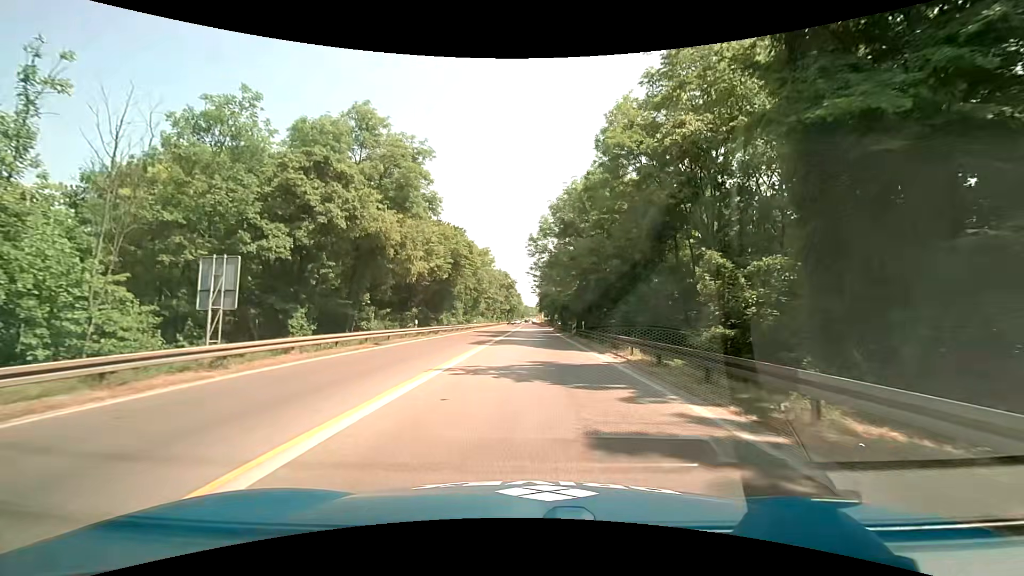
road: trunk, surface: asphalt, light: Day
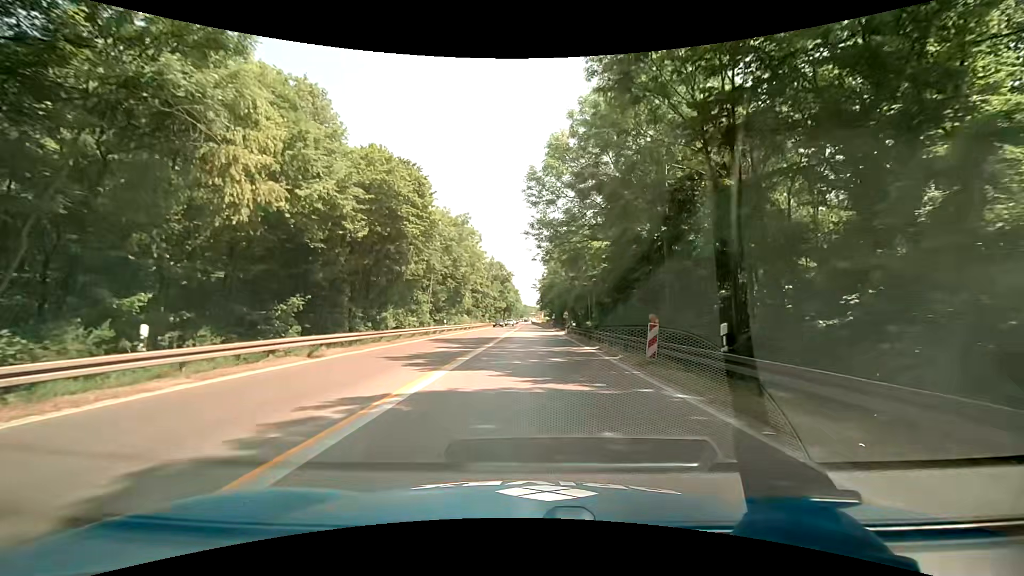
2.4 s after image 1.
(+0.2, +26.1) m; 0°
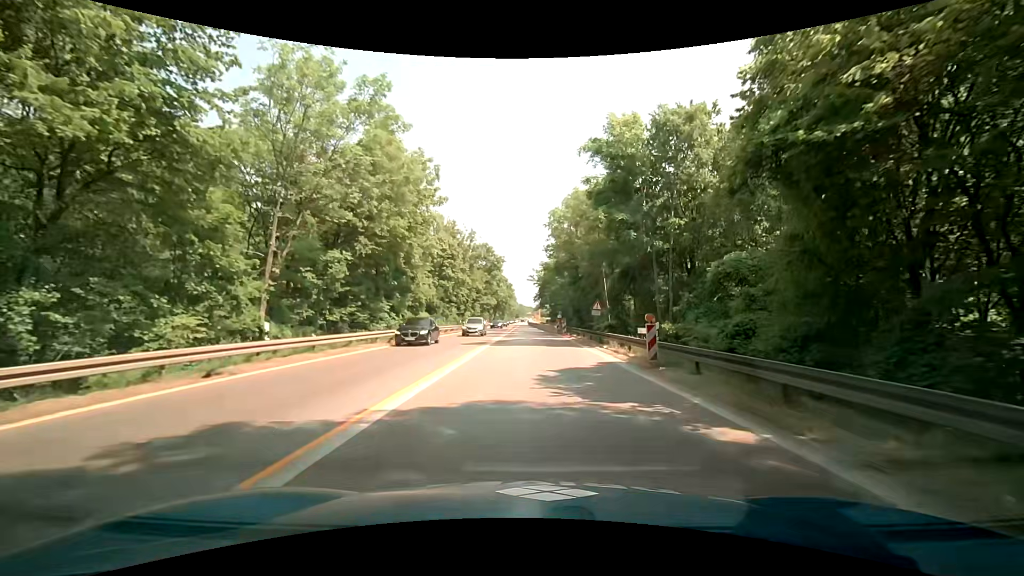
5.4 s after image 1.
(+0.5, +32.8) m; +1°
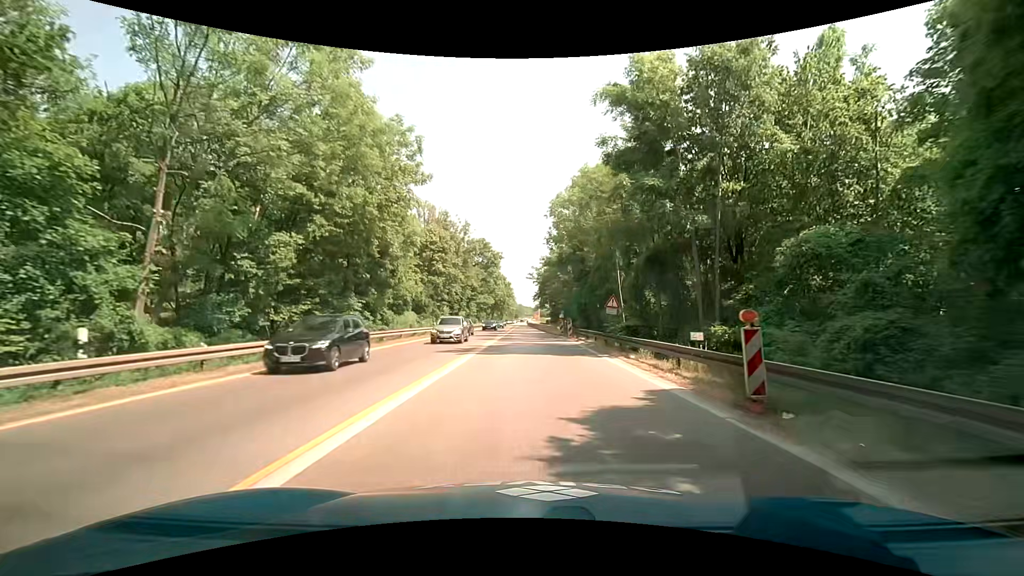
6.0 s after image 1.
(0.0, +6.6) m; 0°
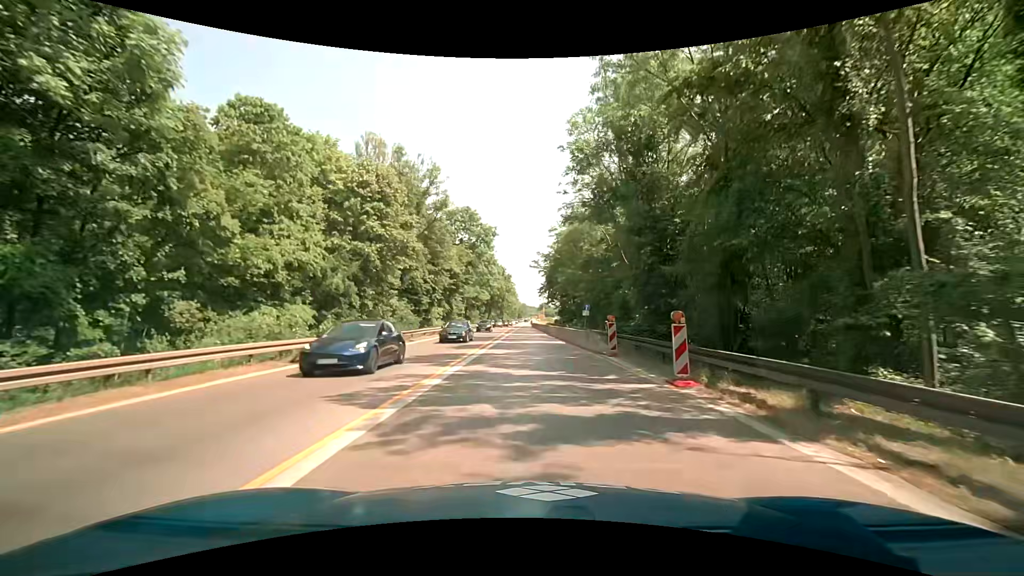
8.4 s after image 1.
(0.0, +26.2) m; -1°
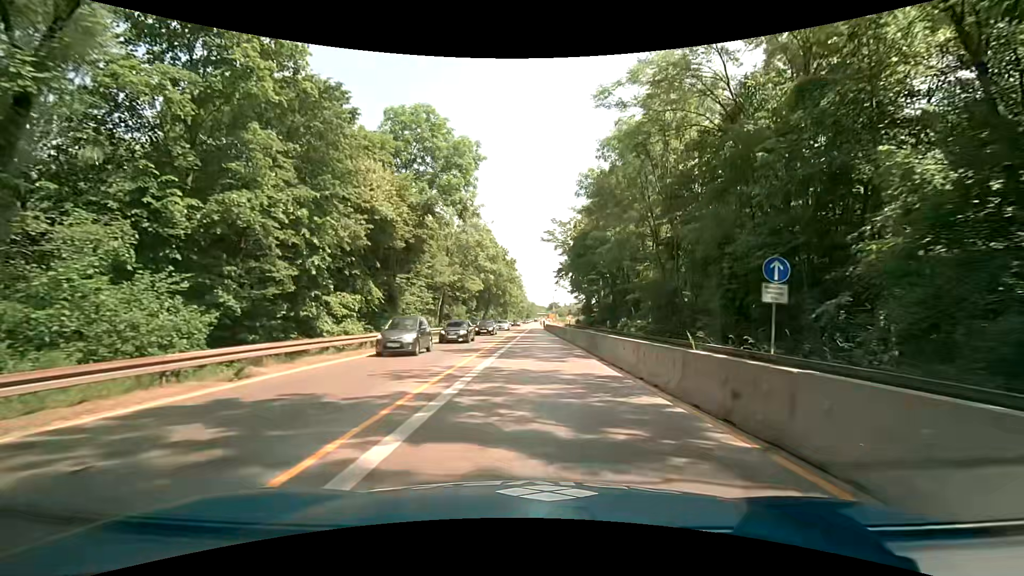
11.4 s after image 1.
(0.0, +32.7) m; -1°
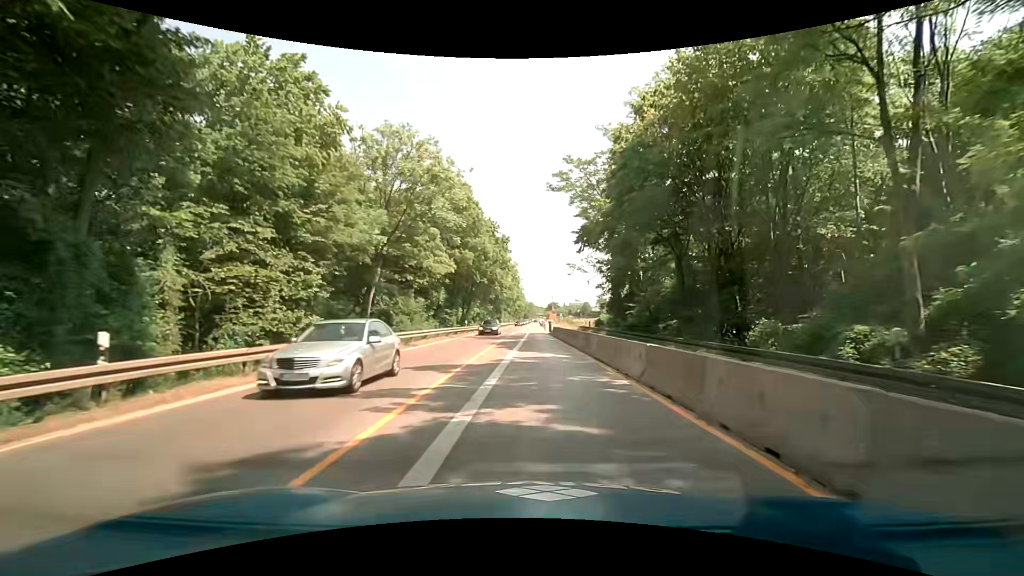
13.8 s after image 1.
(+0.3, +26.1) m; +1°
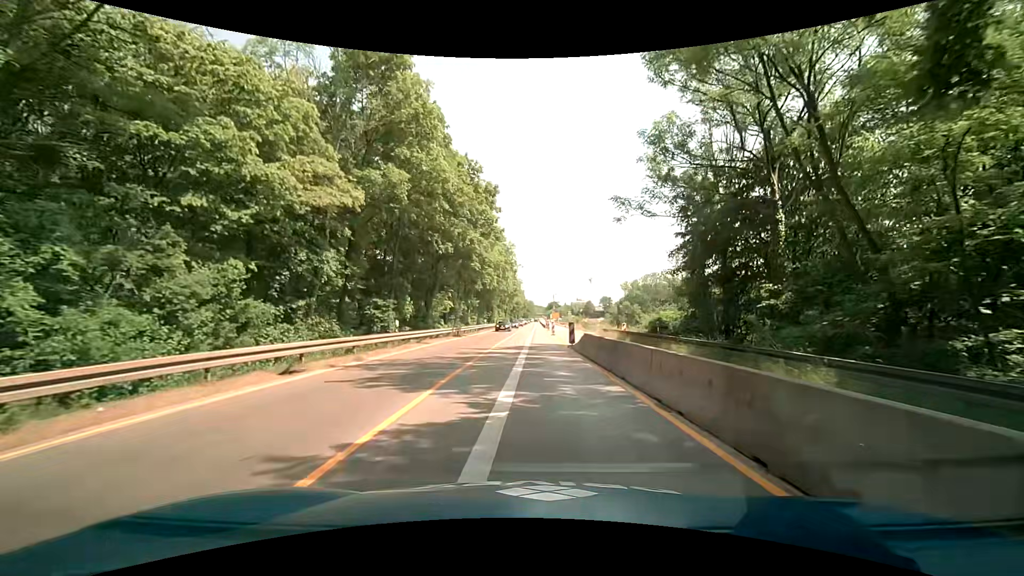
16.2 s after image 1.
(-0.1, +26.1) m; 0°
